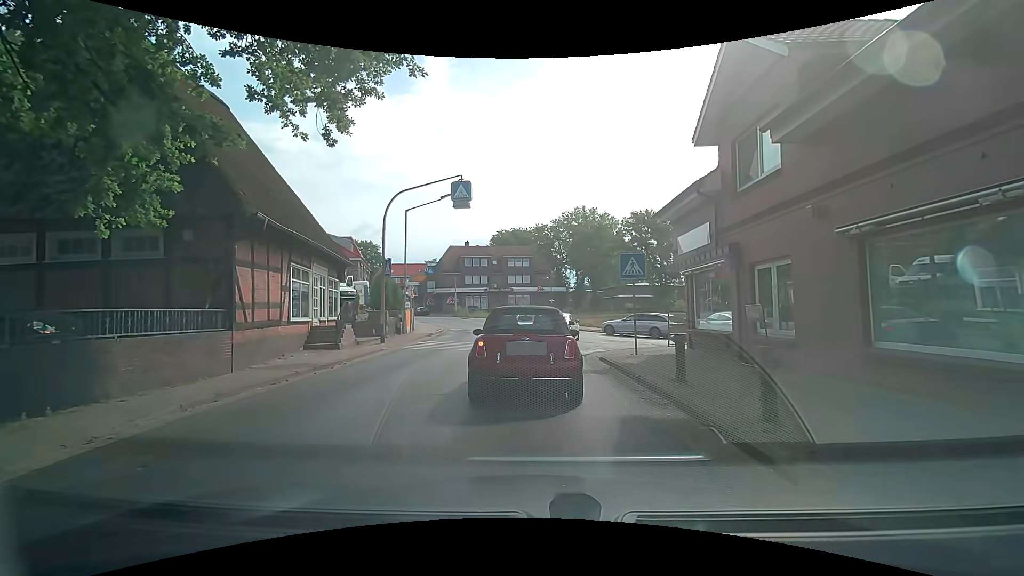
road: tertiary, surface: asphalt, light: Day
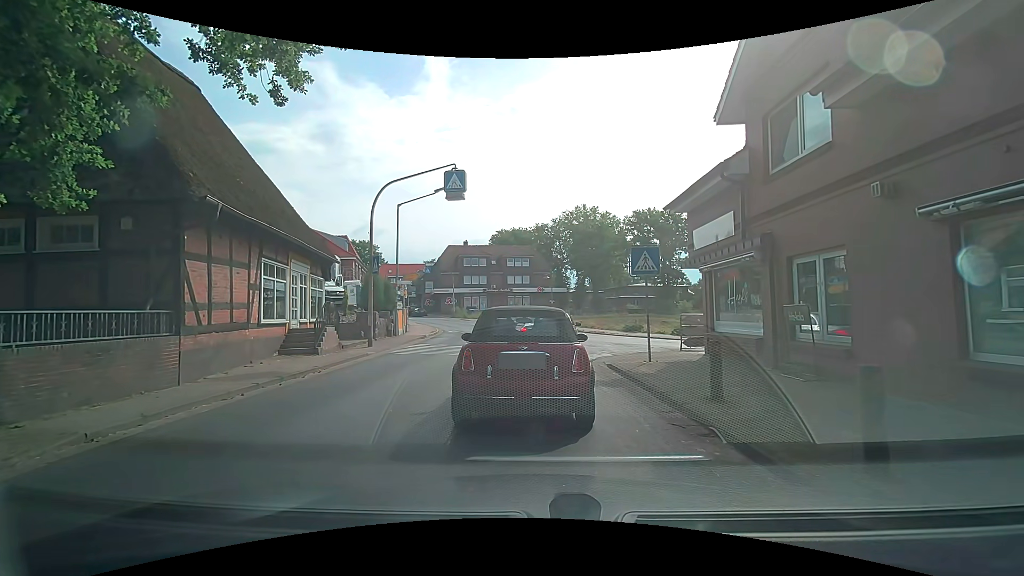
(0.0, +1.7) m; 0°
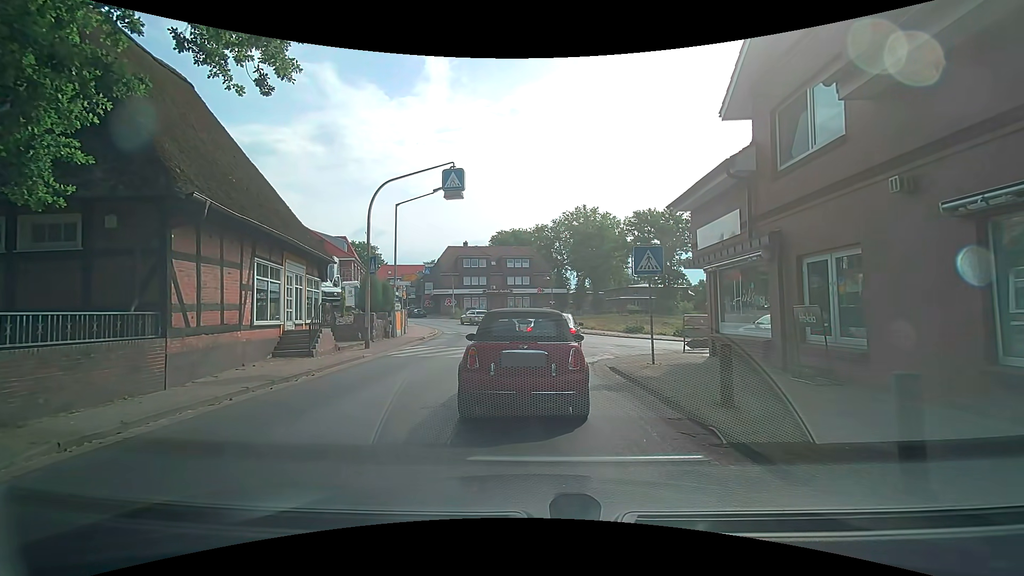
(0.0, +0.4) m; 0°
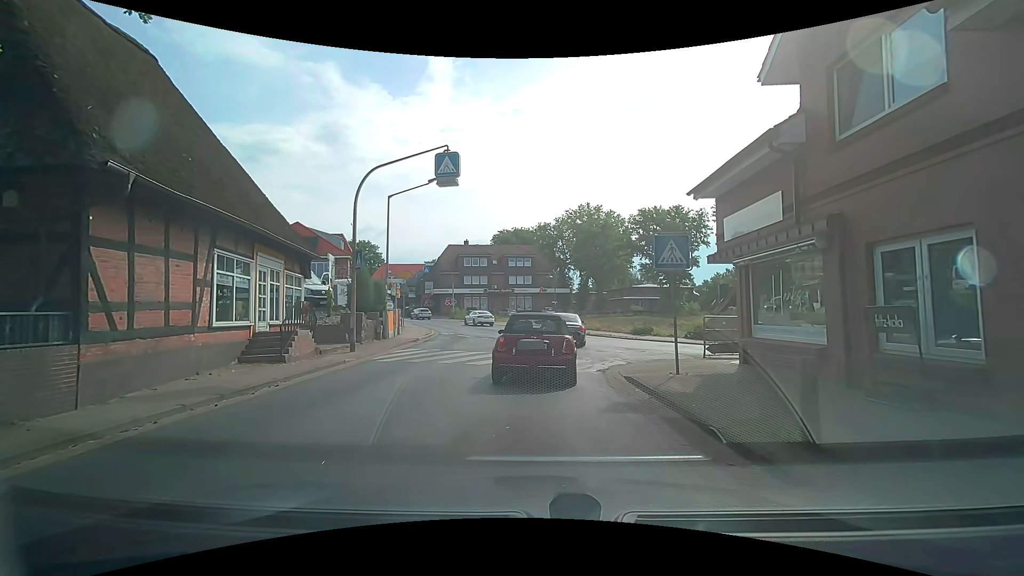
(0.0, +2.0) m; +2°
